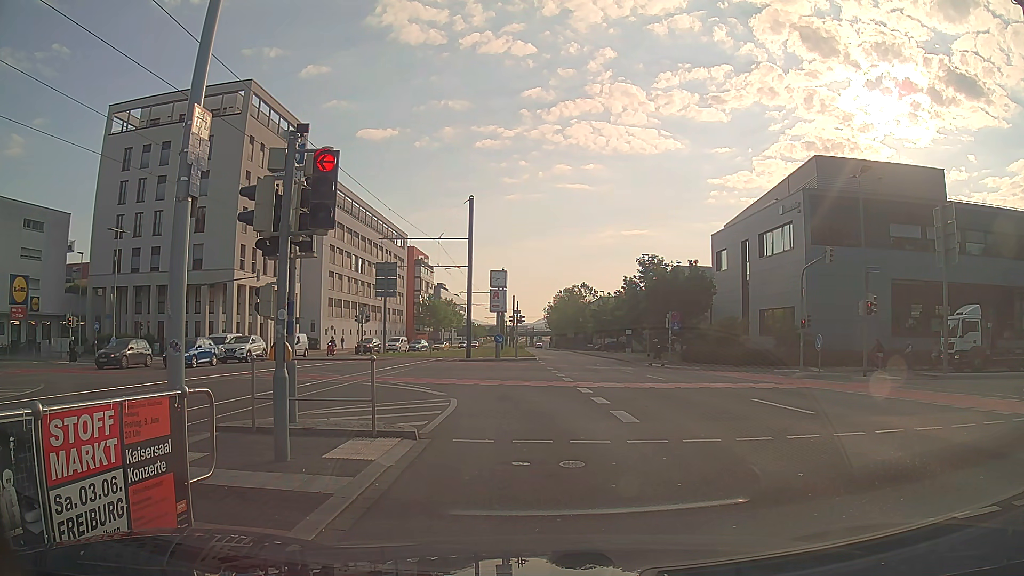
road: secondary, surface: asphalt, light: Day
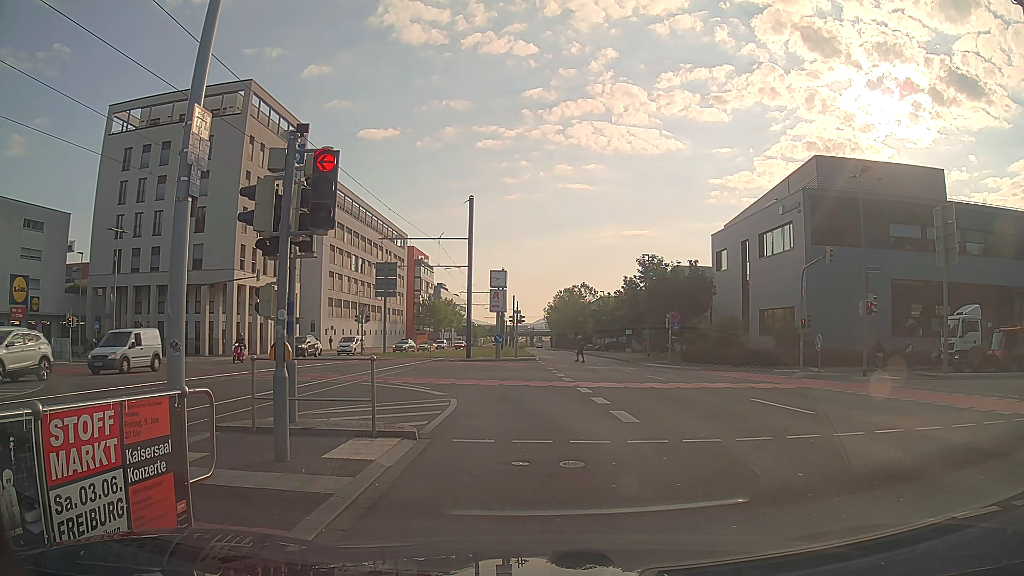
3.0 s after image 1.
(0.0, 0.0) m; 0°
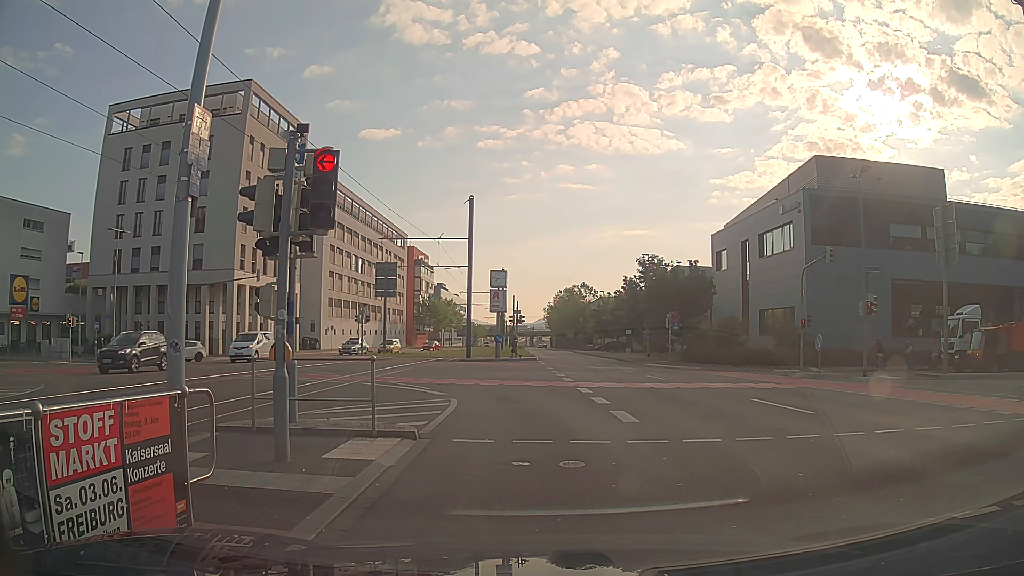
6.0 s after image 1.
(0.0, 0.0) m; 0°
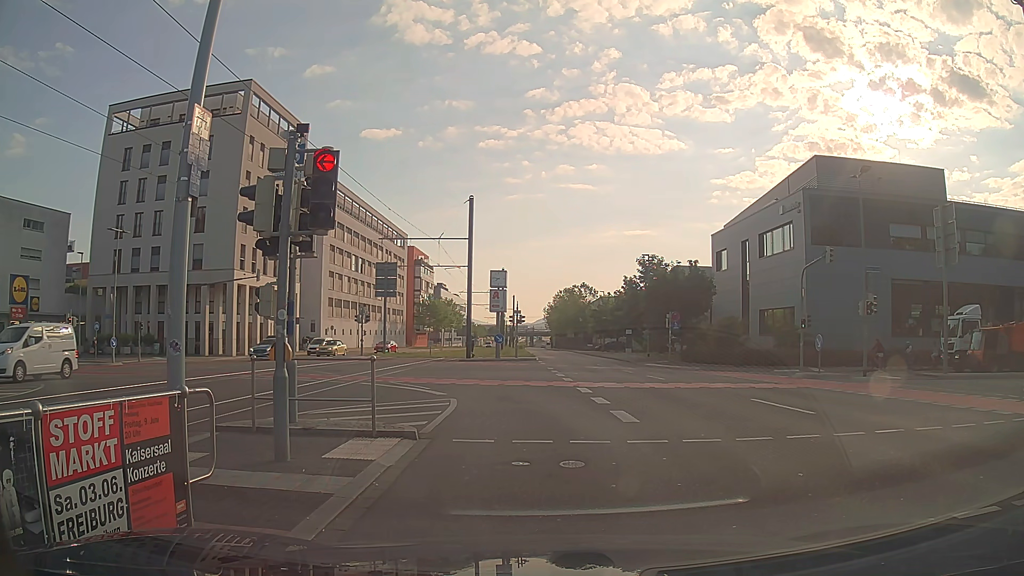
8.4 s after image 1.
(0.0, 0.0) m; 0°
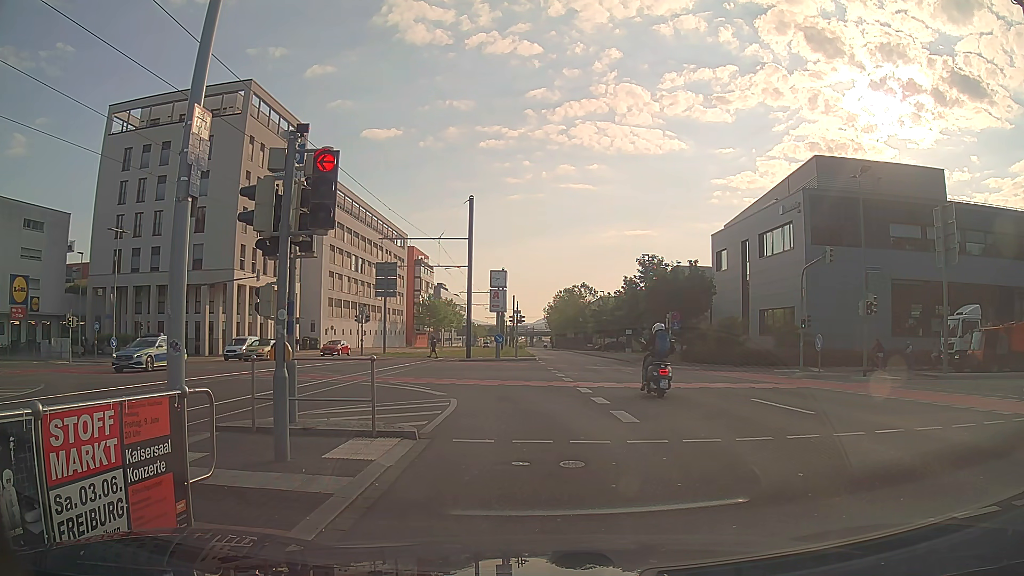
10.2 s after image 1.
(0.0, 0.0) m; 0°
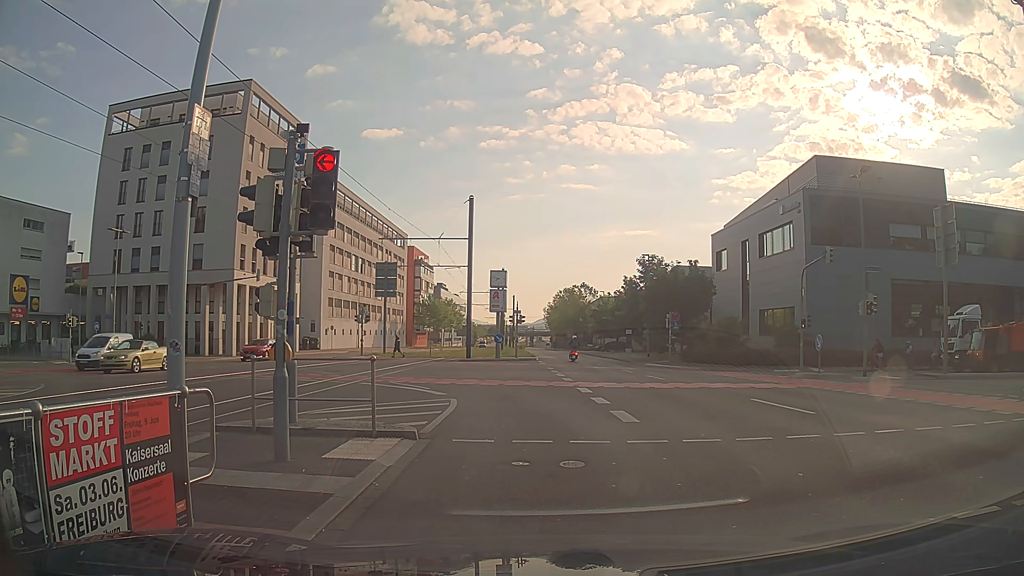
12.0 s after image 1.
(0.0, 0.0) m; 0°
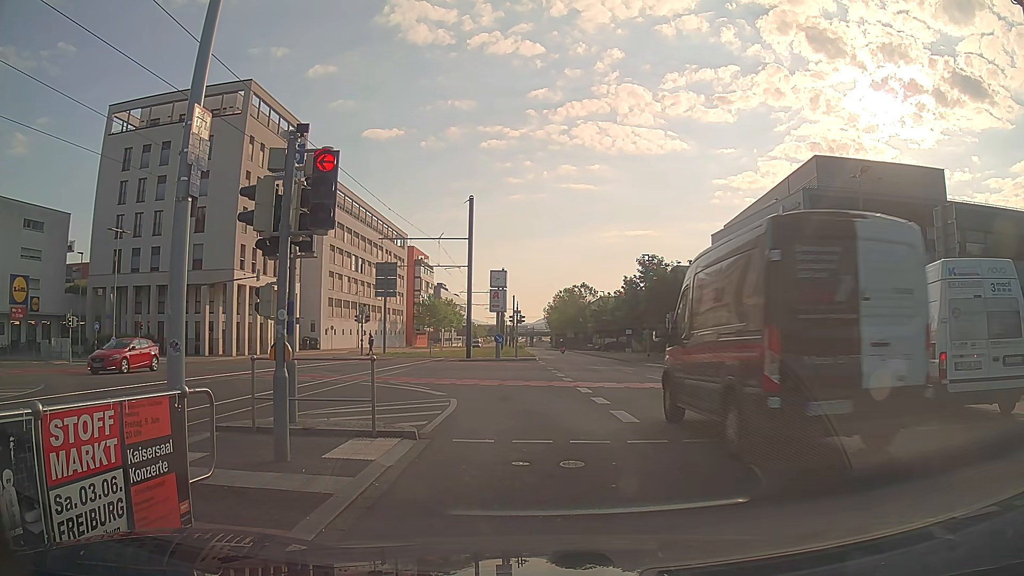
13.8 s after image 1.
(0.0, 0.0) m; 0°
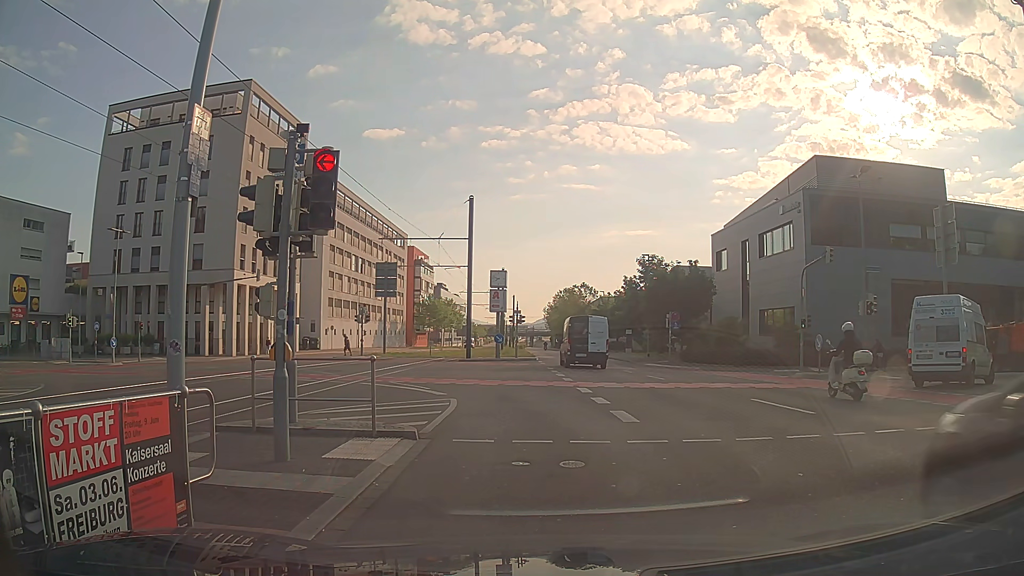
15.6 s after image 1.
(0.0, 0.0) m; 0°
